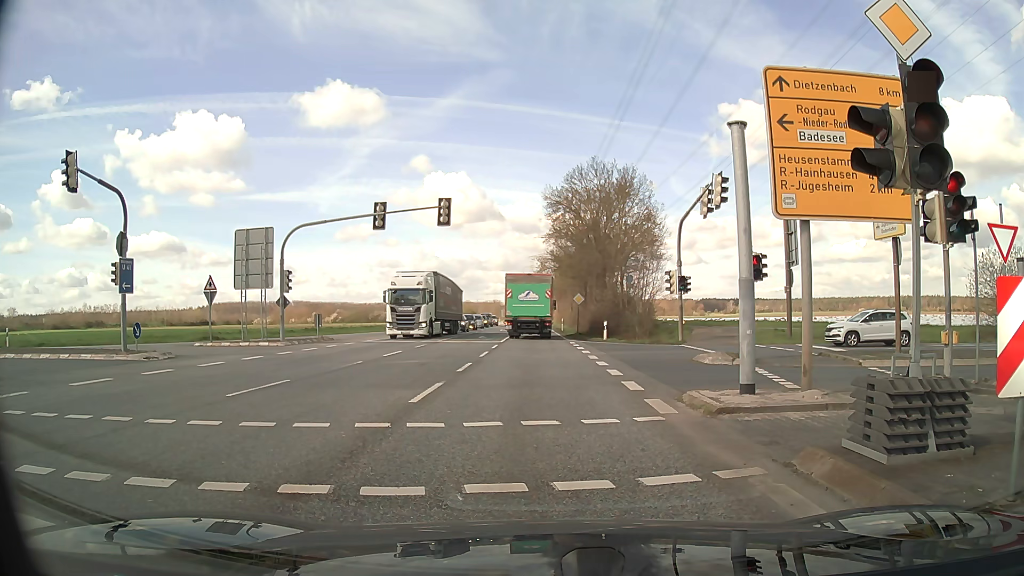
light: Day
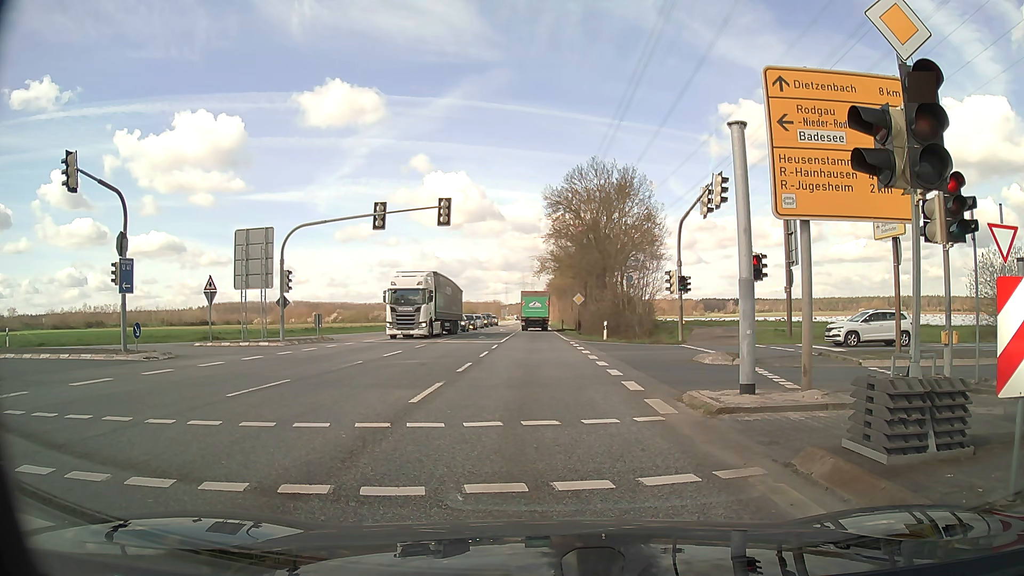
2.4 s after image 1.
(0.0, 0.0) m; 0°
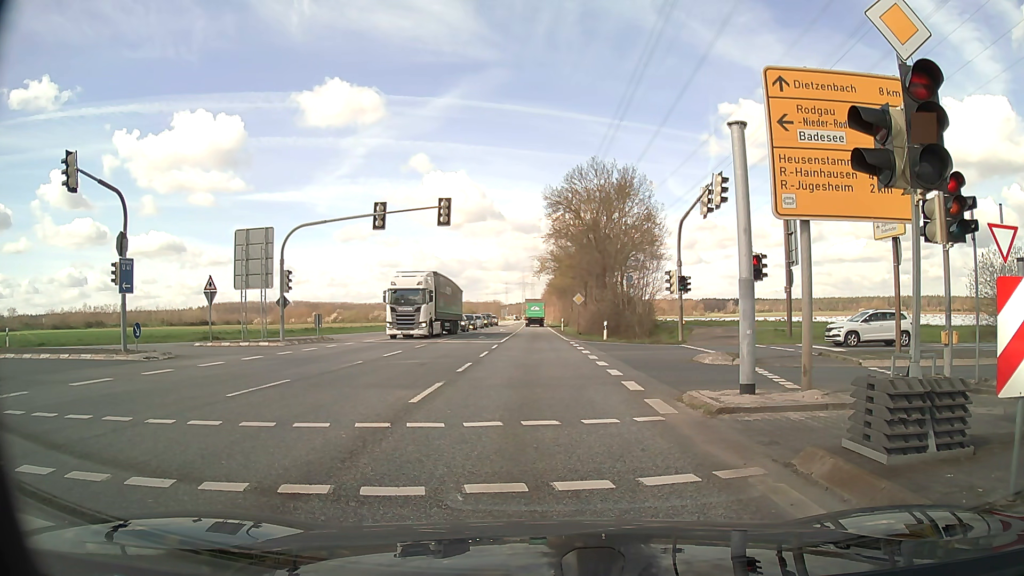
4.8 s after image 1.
(0.0, 0.0) m; 0°
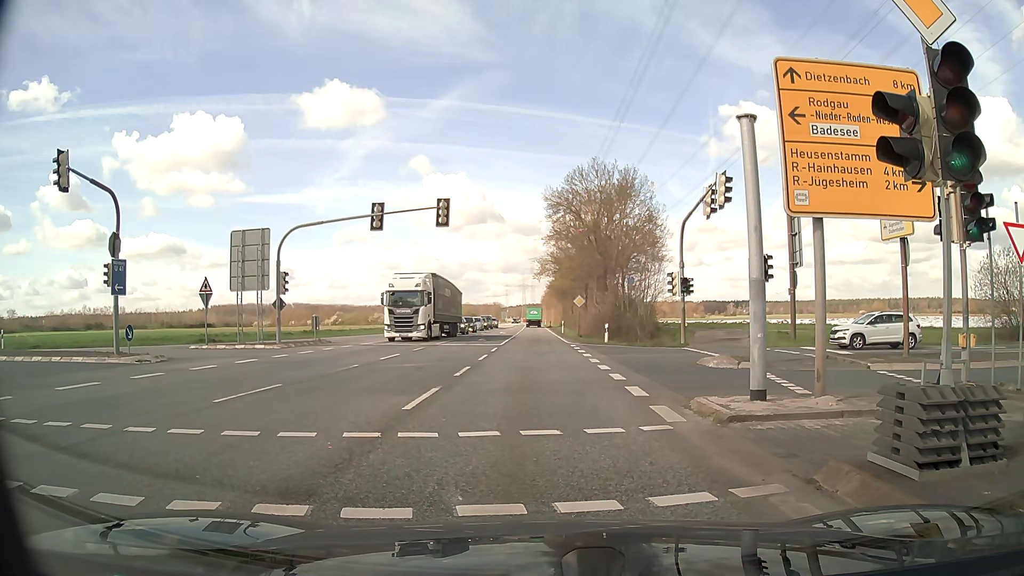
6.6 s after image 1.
(0.0, +0.6) m; 0°
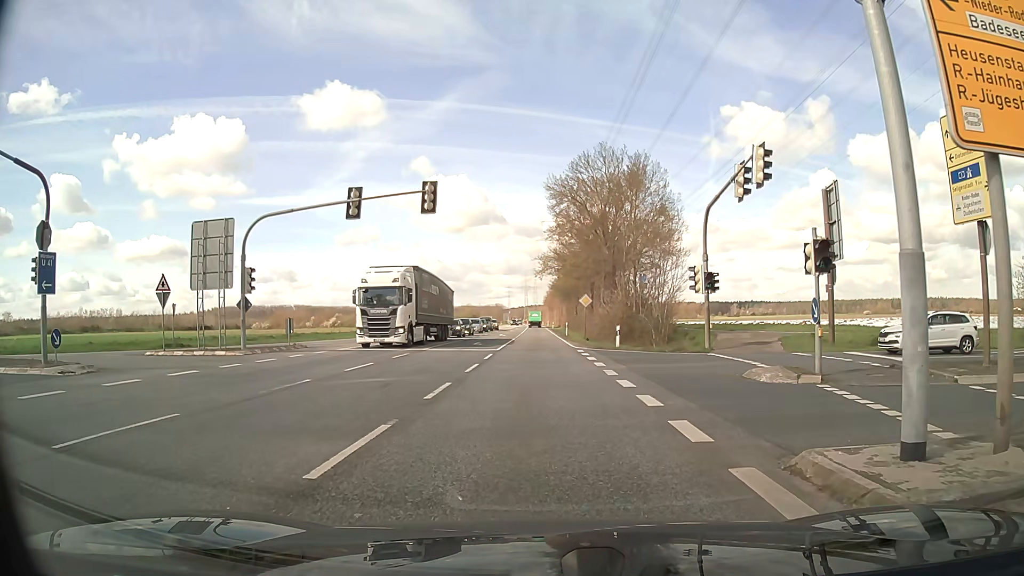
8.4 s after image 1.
(0.0, +4.7) m; -1°
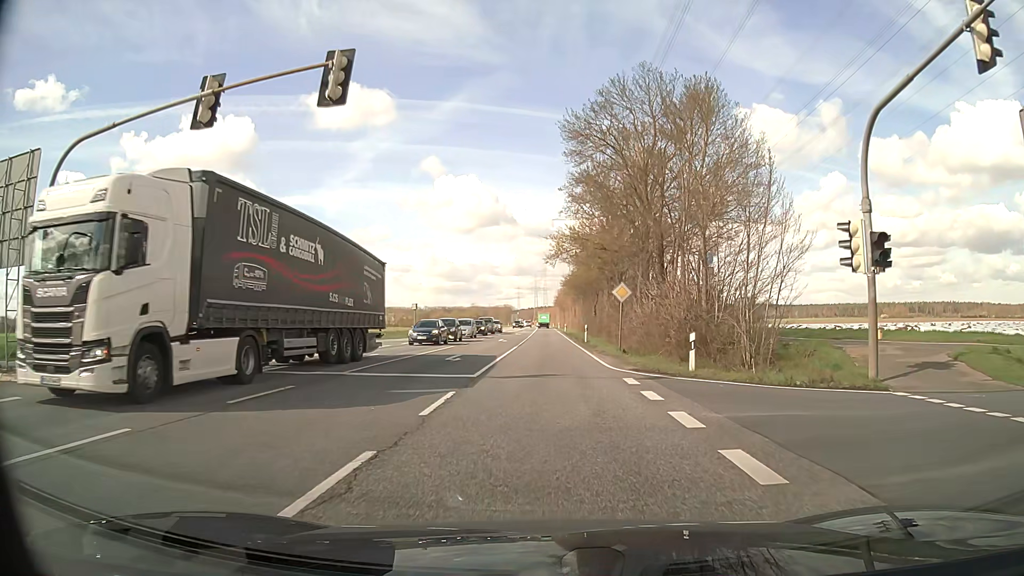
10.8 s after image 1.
(-0.1, +14.5) m; -1°
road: secondary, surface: asphalt
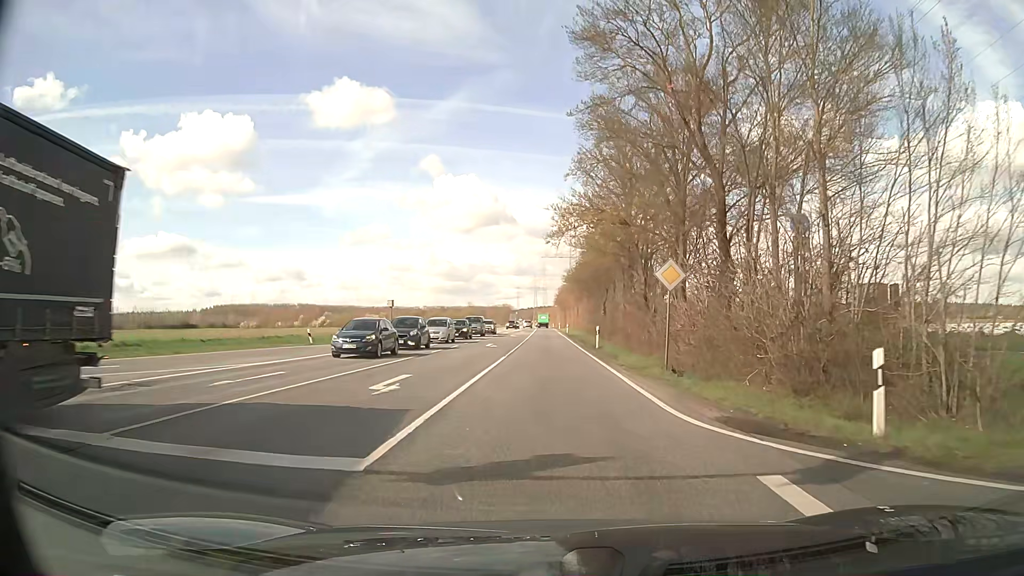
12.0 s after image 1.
(0.0, +10.5) m; 0°
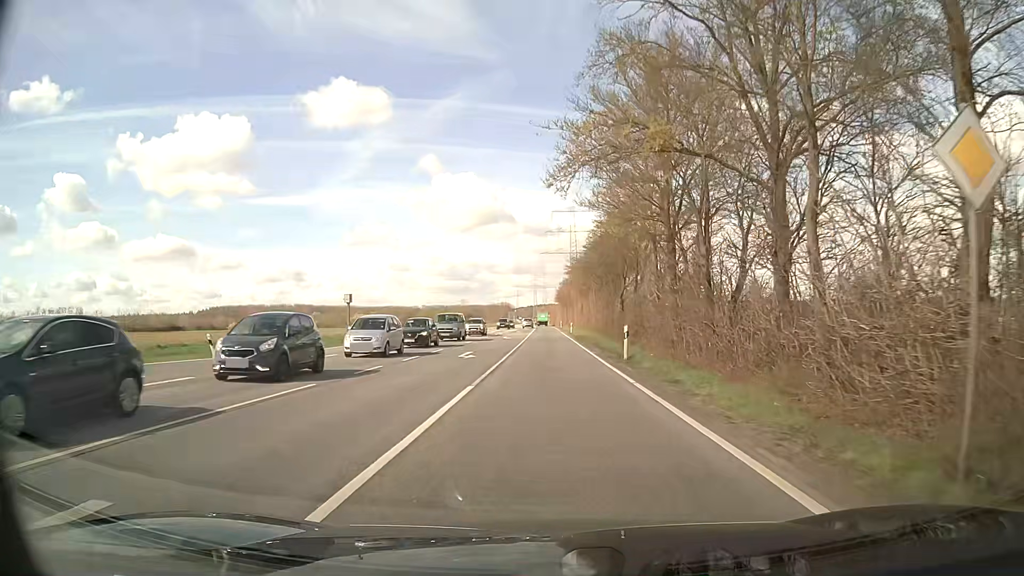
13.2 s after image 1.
(0.0, +12.6) m; 0°
(0, +10) (0, +20) (0, +30) (0, +40) (+1, +50) (+1, +60) (+1, +70) (+1, +80) (+1, +90) (+1, +100) m
